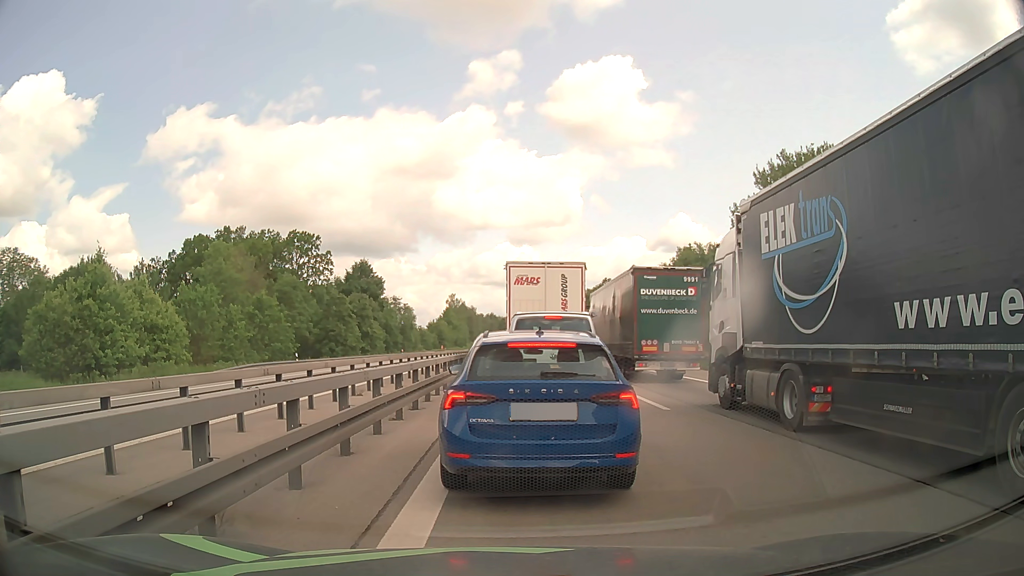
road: motorway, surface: asphalt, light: Day
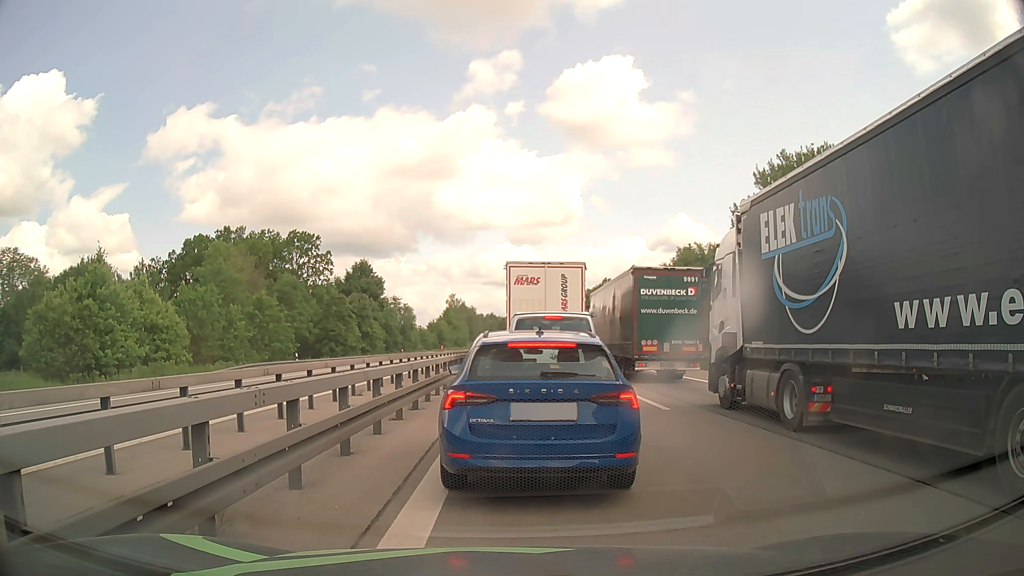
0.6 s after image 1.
(0.0, 0.0) m; 0°
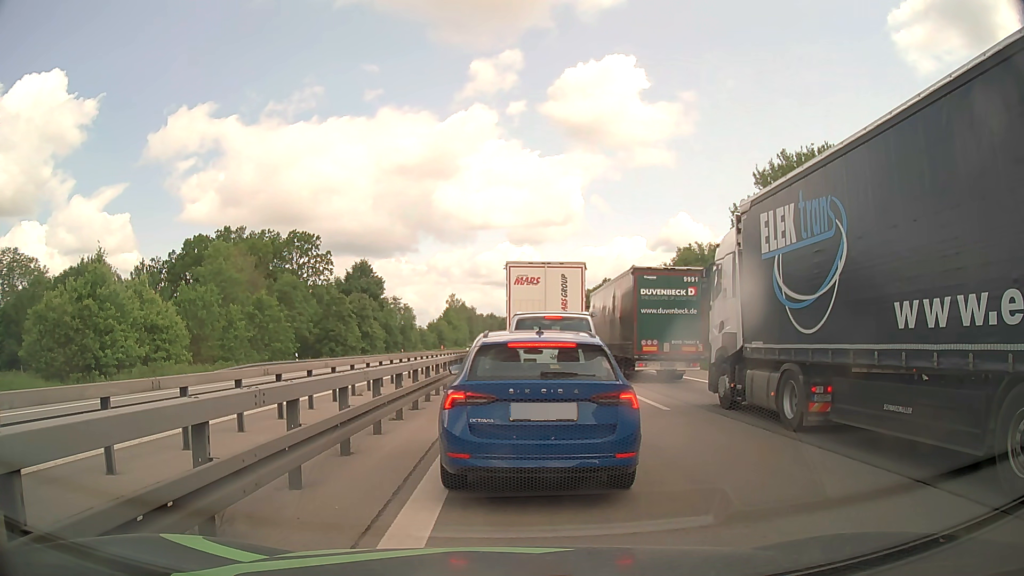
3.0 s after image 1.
(0.0, 0.0) m; 0°
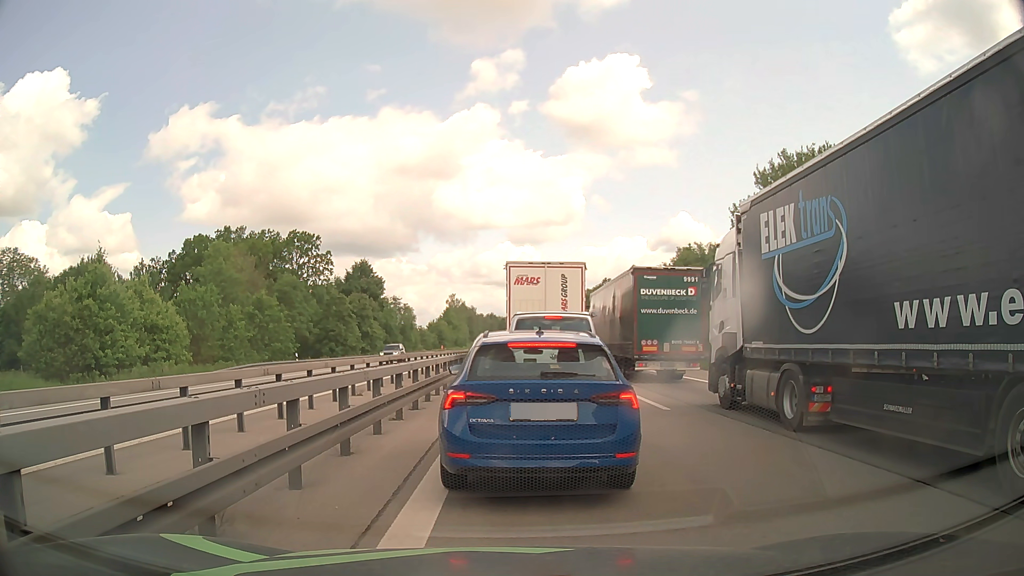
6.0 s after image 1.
(0.0, 0.0) m; 0°
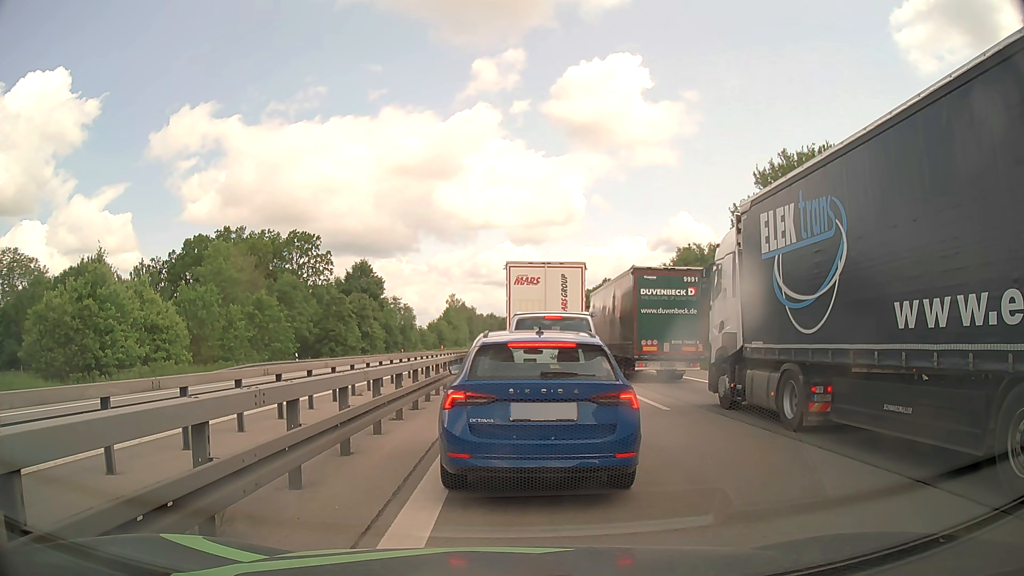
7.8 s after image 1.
(0.0, 0.0) m; 0°
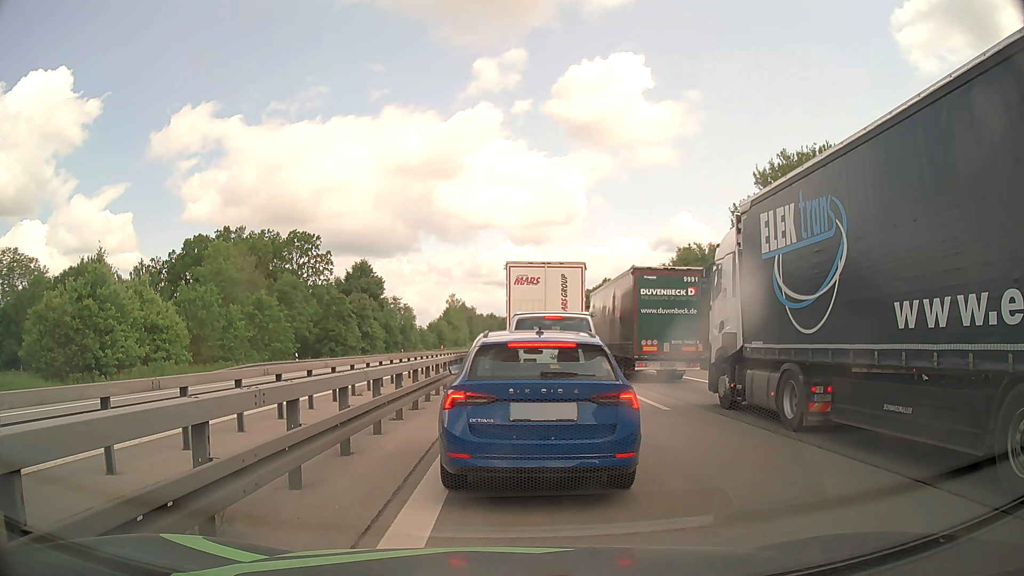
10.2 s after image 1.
(0.0, 0.0) m; 0°
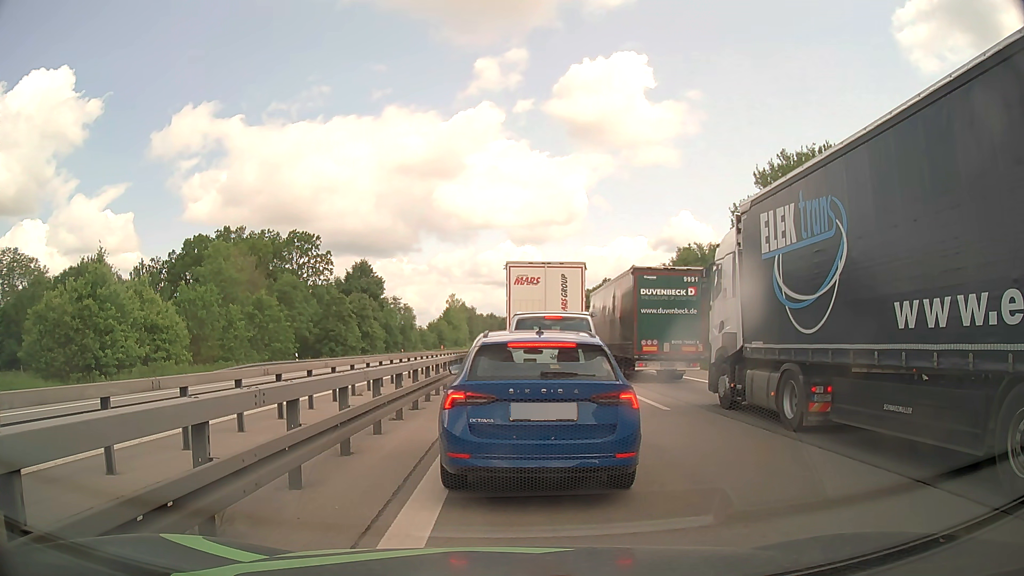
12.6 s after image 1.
(0.0, 0.0) m; 0°
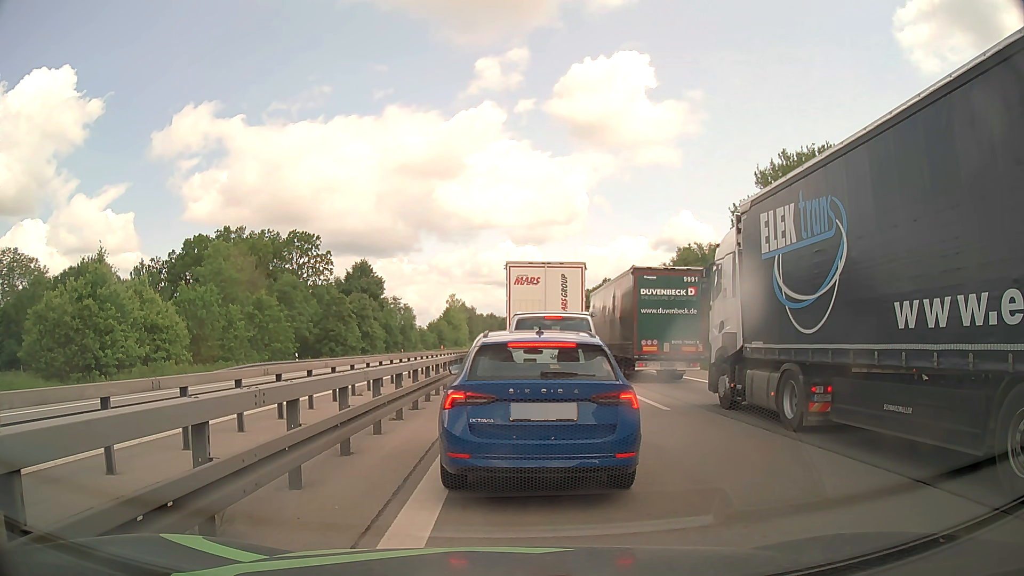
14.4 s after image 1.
(0.0, 0.0) m; 0°
